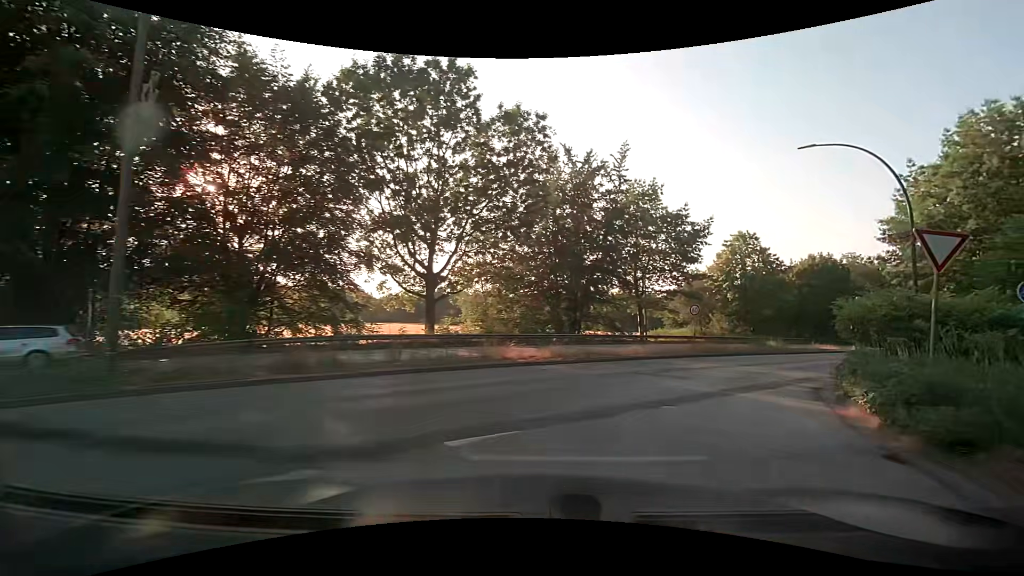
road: secondary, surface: asphalt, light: Day
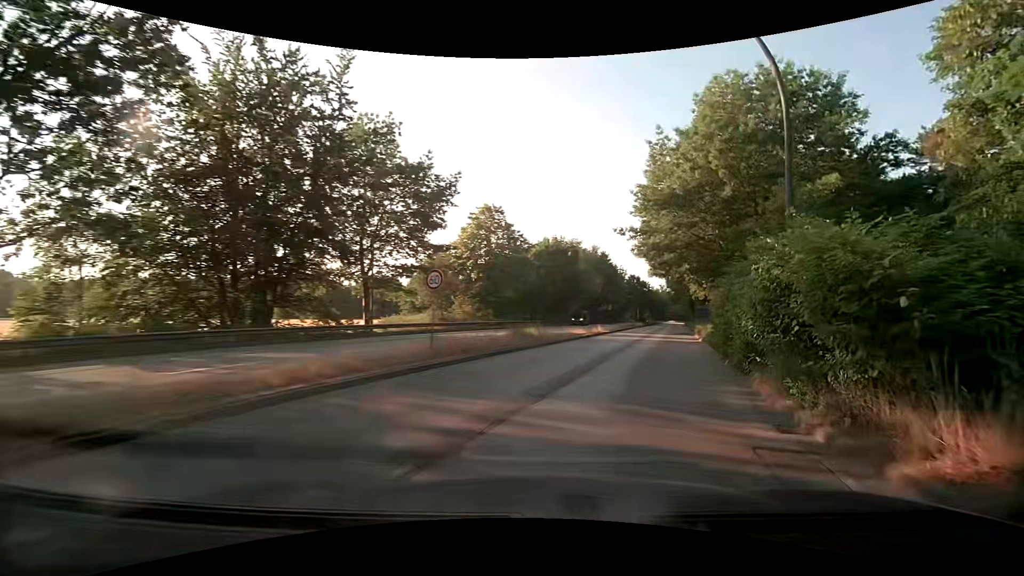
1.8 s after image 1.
(+2.9, +12.8) m; +27°
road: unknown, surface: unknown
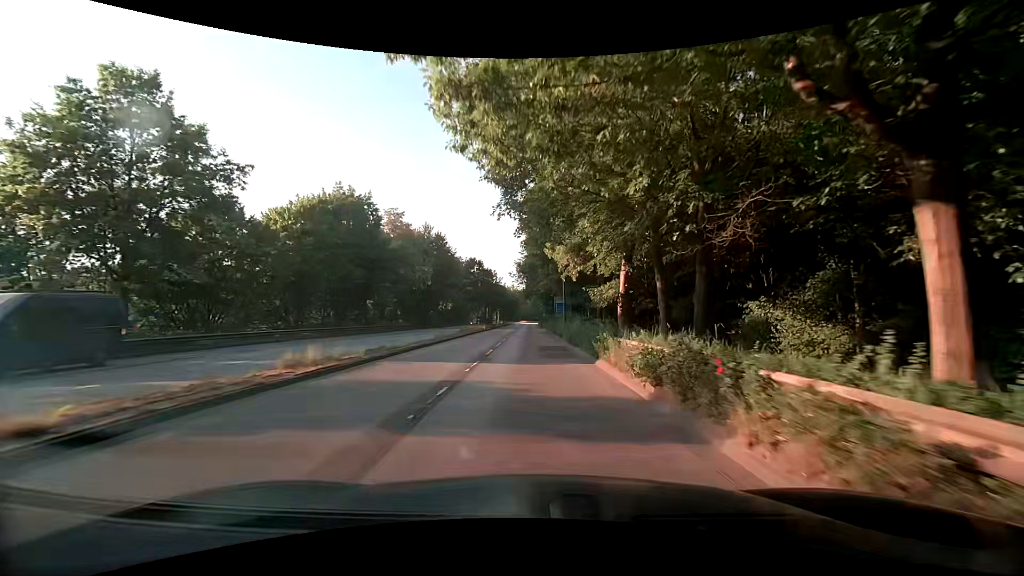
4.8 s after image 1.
(+8.1, +30.0) m; +18°
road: primary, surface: asphalt
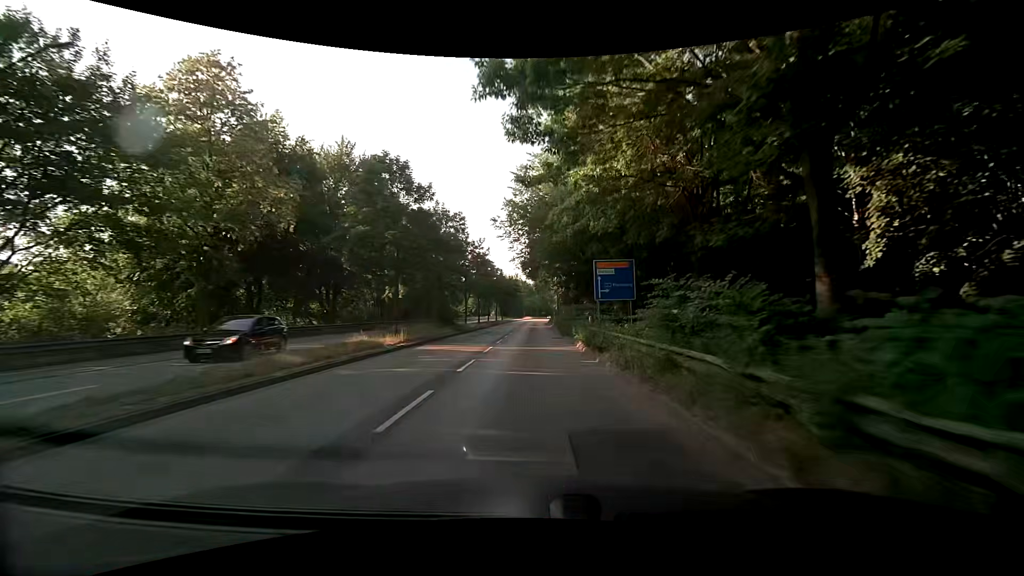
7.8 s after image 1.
(-0.4, +43.7) m; 0°
(0, +10) (0, +20) (0, +30) (0, +40) (-1, +50) (-1, +60) (-1, +70) (-1, +80) (0, +90) (0, +100) m
